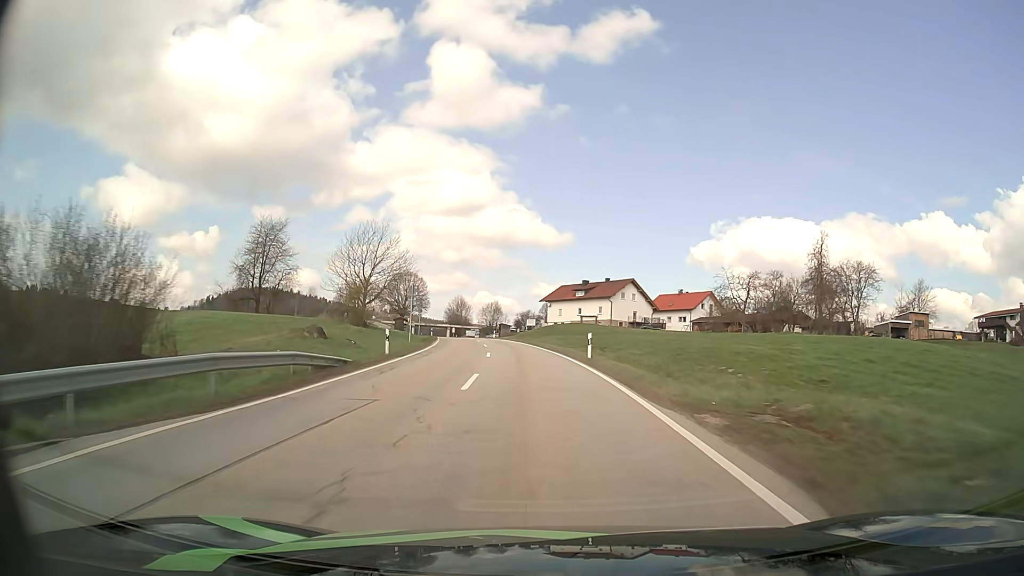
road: secondary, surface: asphalt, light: Day
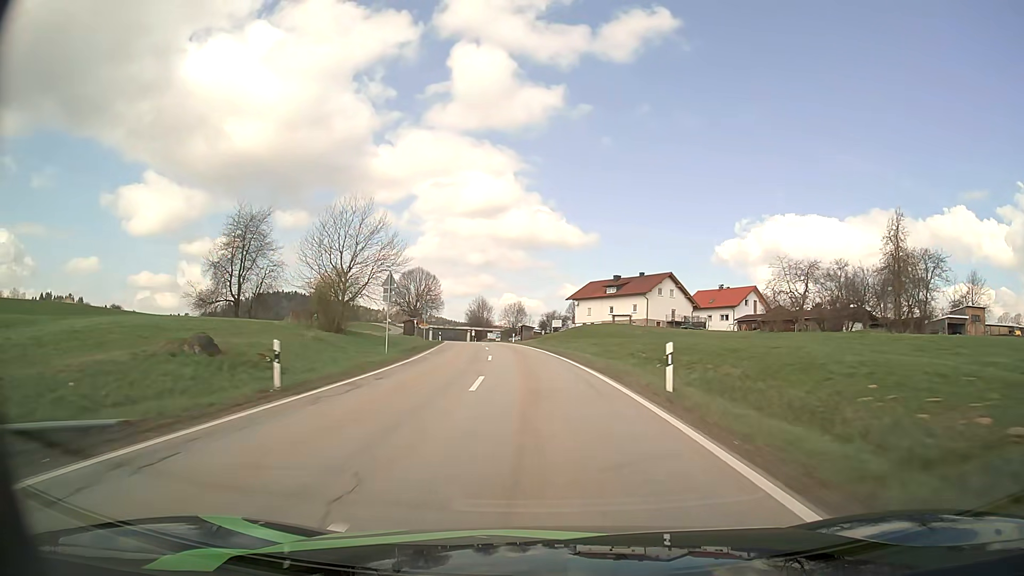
(-0.2, +13.0) m; -2°
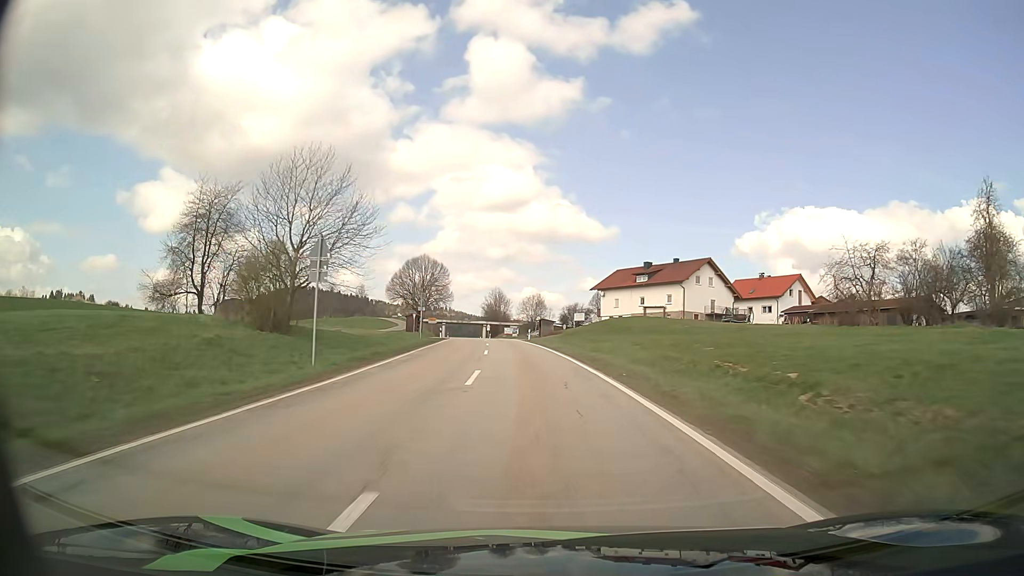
(-0.2, +12.8) m; -2°
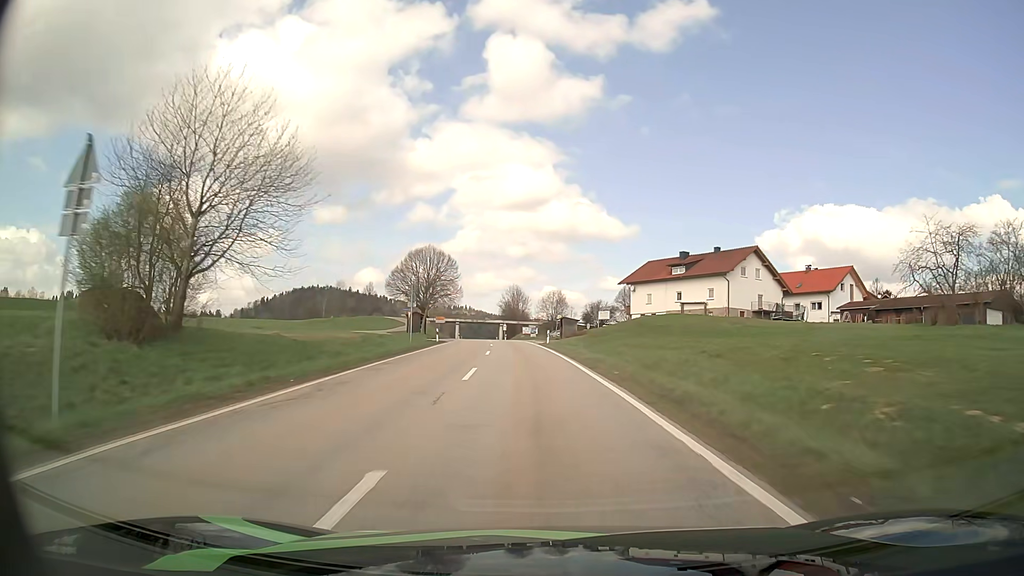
(-0.2, +12.3) m; -2°
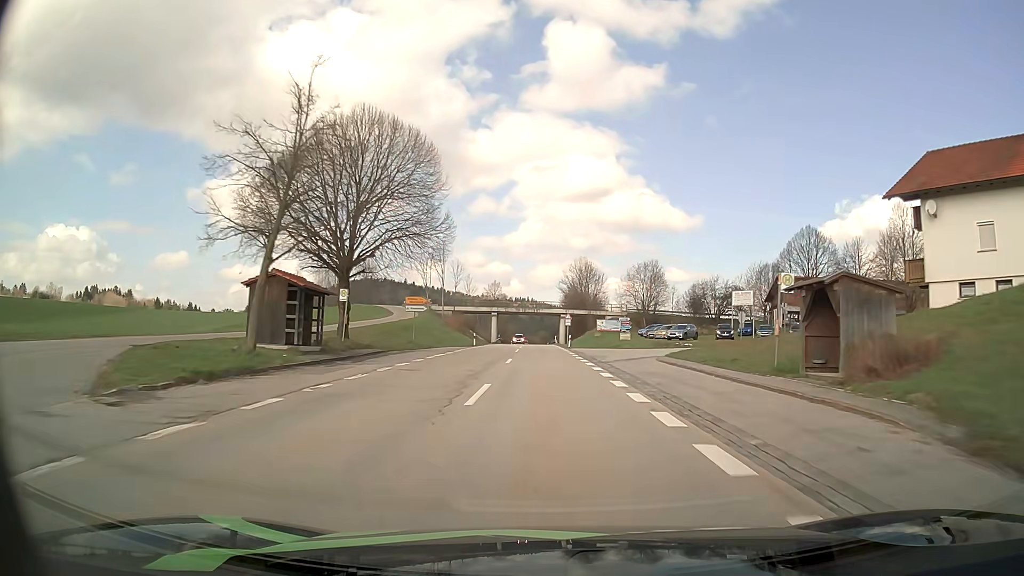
(-3.6, +58.2) m; -6°
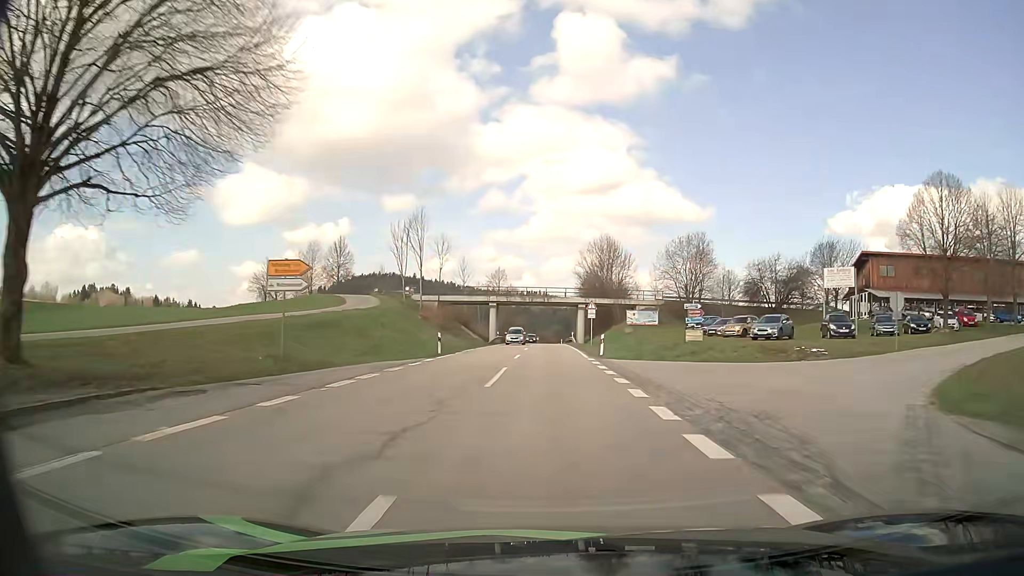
(-0.2, +23.6) m; -1°
